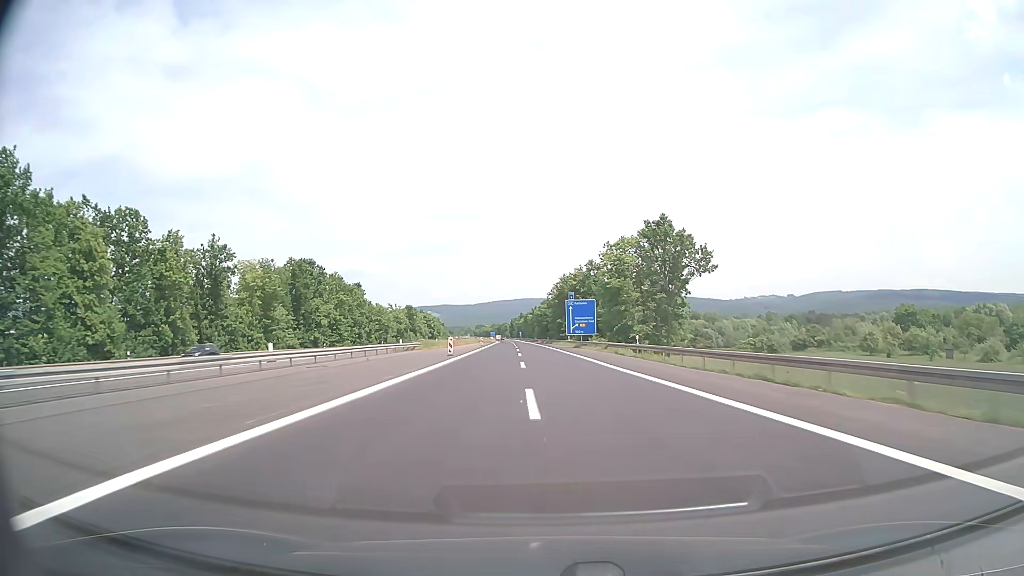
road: motorway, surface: asphalt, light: Day
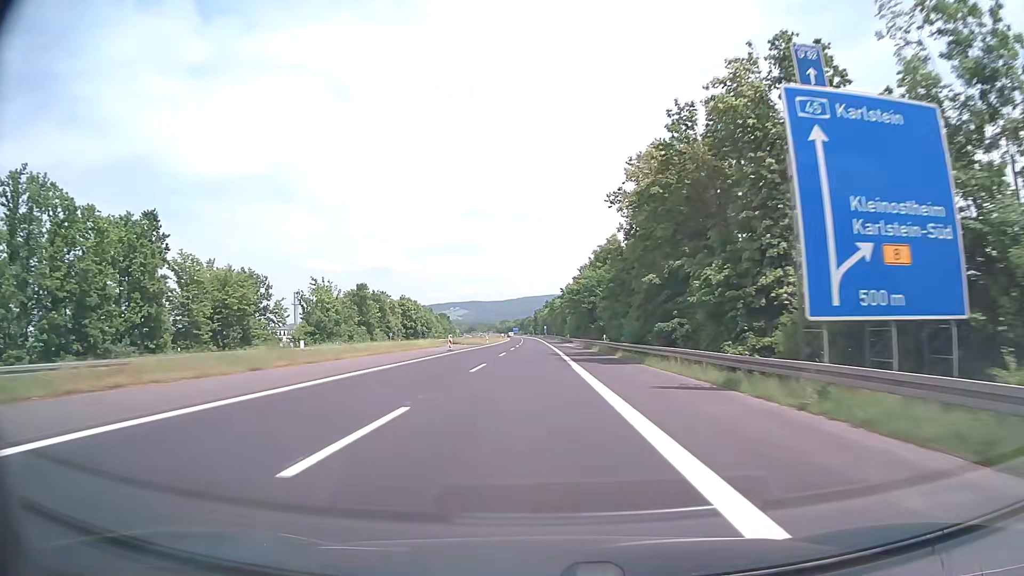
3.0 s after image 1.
(-1.3, +95.1) m; -2°
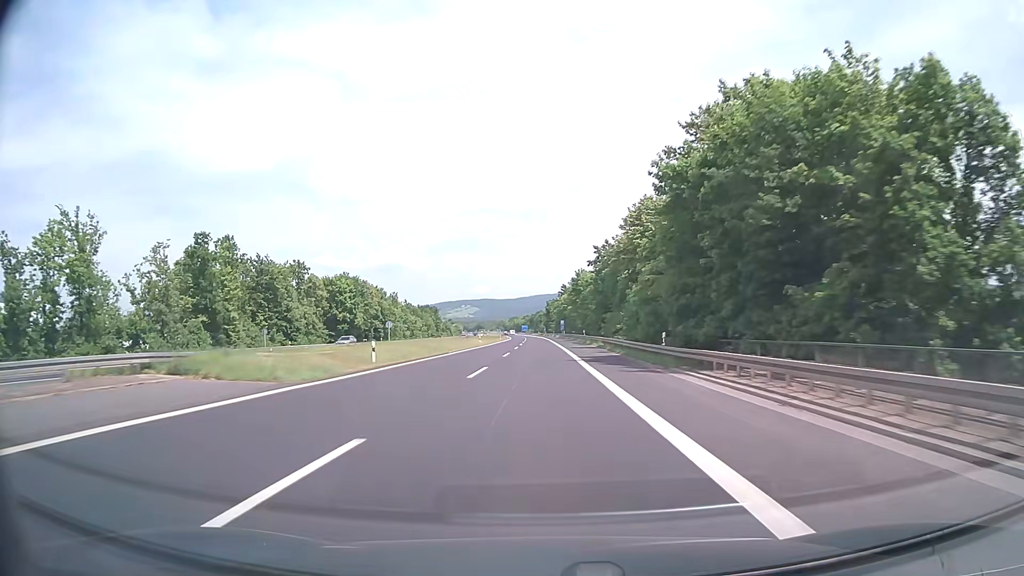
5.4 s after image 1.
(-0.8, +76.2) m; -1°
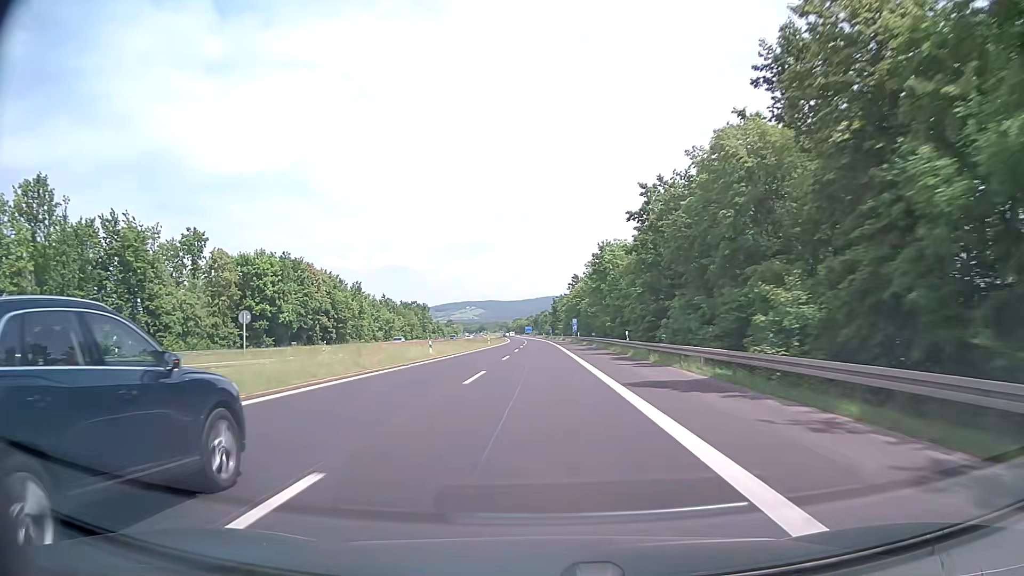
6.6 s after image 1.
(-0.1, +38.1) m; -1°
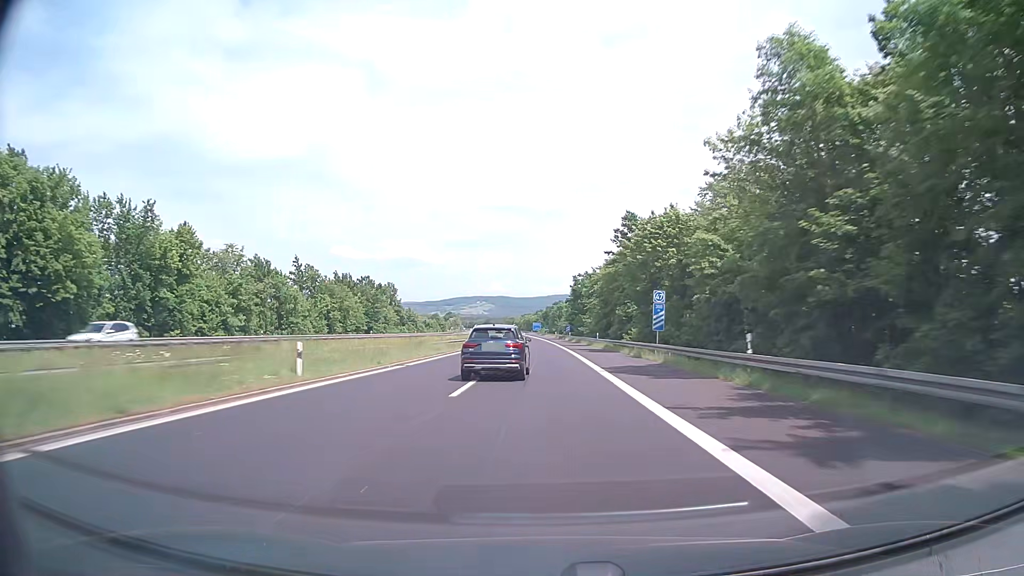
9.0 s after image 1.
(-0.4, +76.2) m; -1°
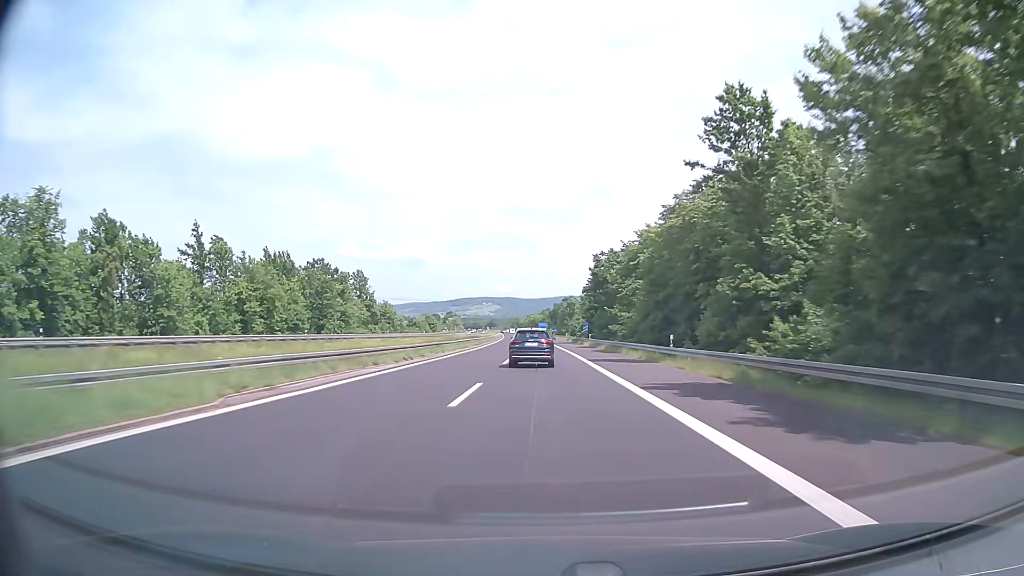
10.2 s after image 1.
(-0.2, +38.1) m; -1°
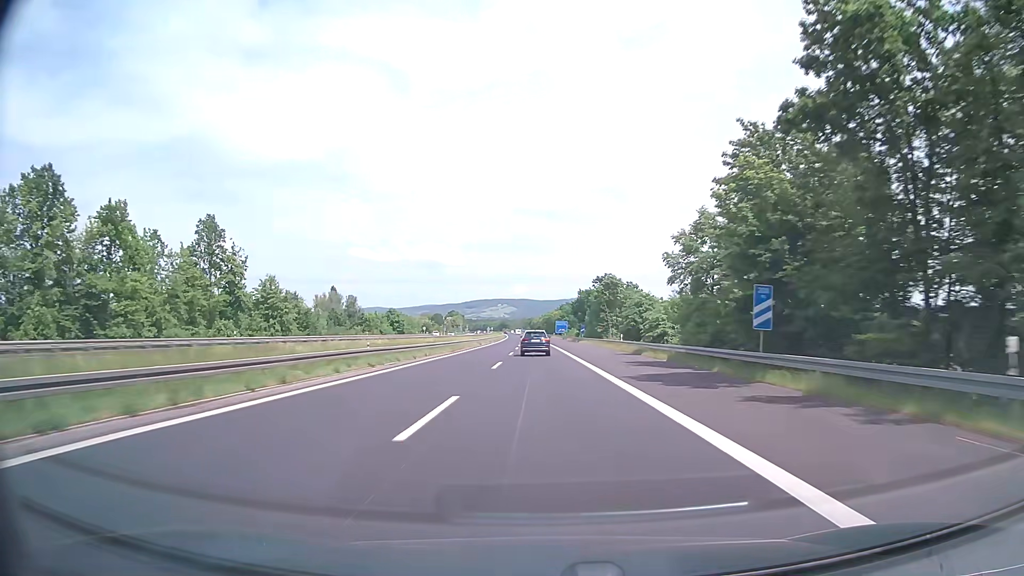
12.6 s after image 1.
(-0.6, +76.2) m; -1°
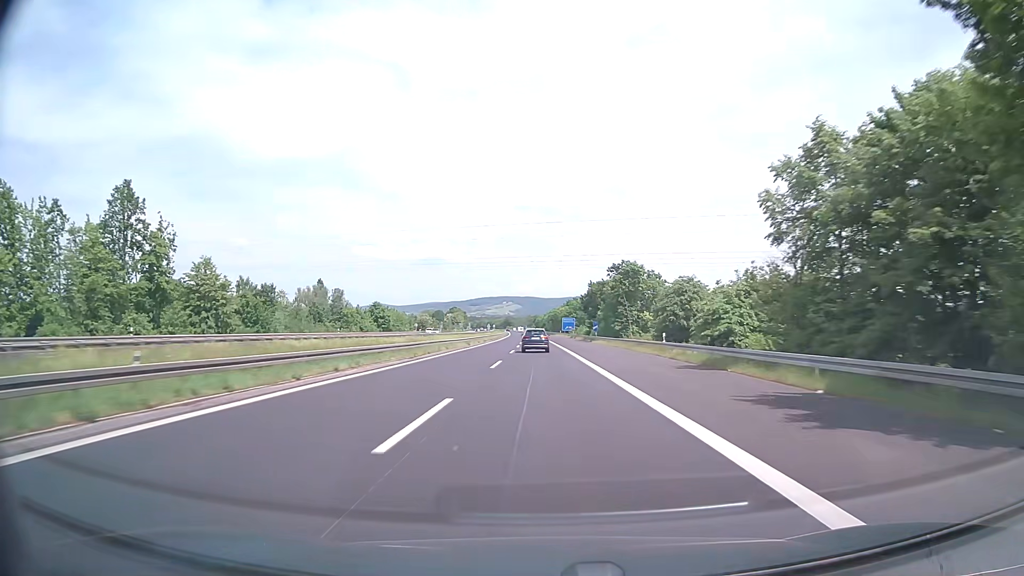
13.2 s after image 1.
(-0.2, +19.0) m; -1°
(0, +10) (0, +20) (0, +30) (0, +40) (0, +50) (0, +60) (-1, +70) (-1, +80) (-1, +90) (-1, +100) m
